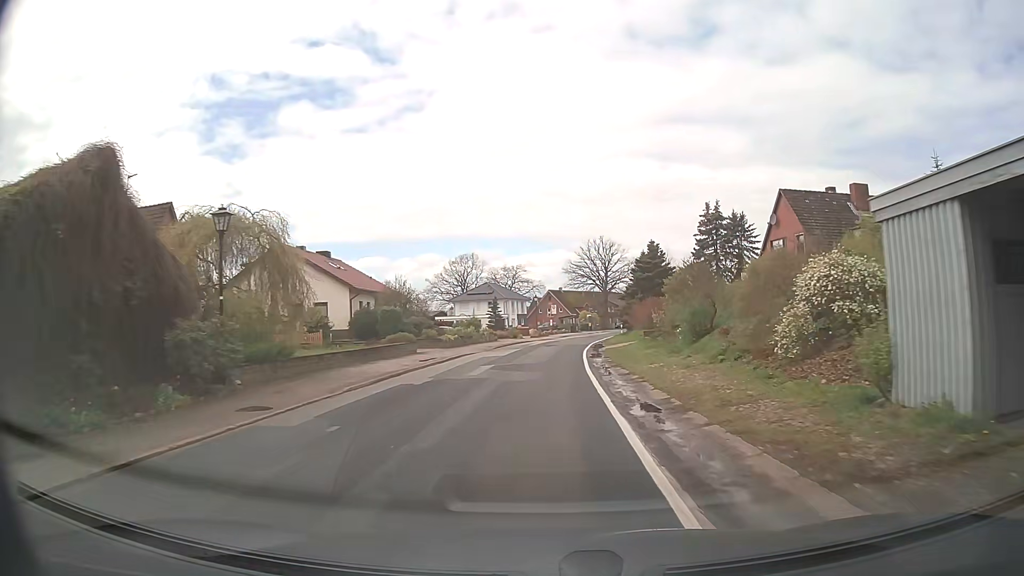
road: secondary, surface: asphalt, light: Day
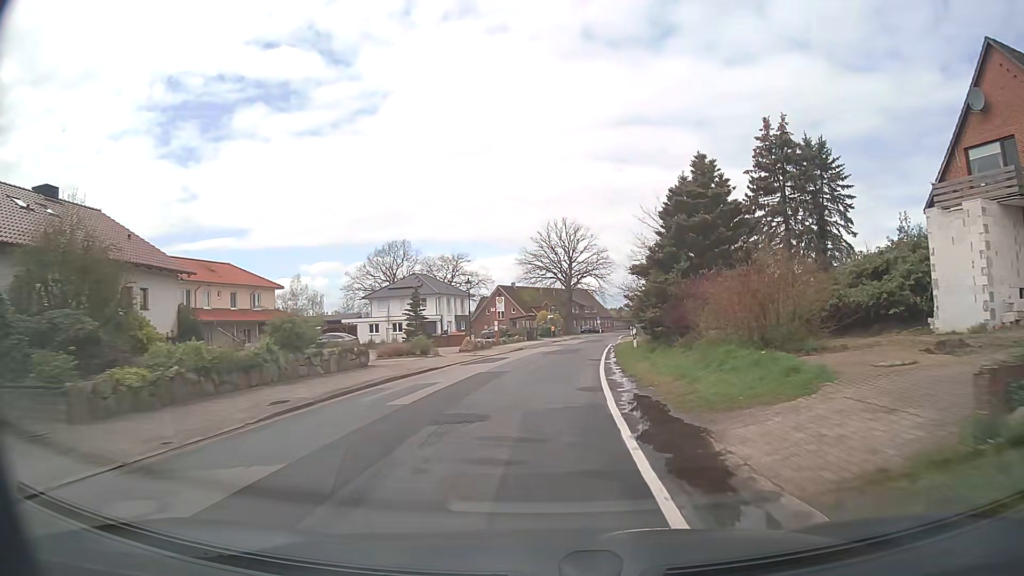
(+0.6, +30.4) m; +3°
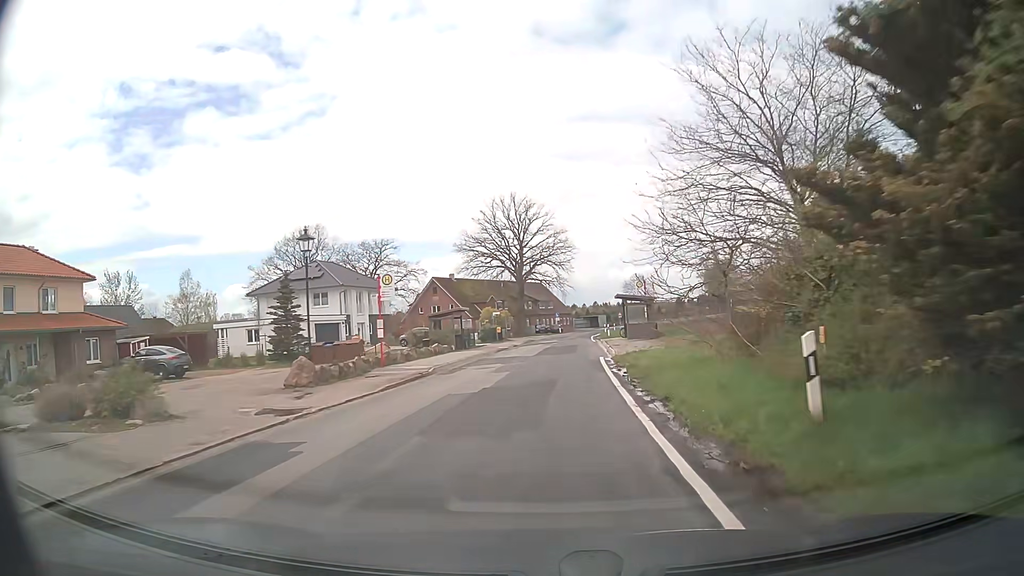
(+0.9, +22.8) m; +4°
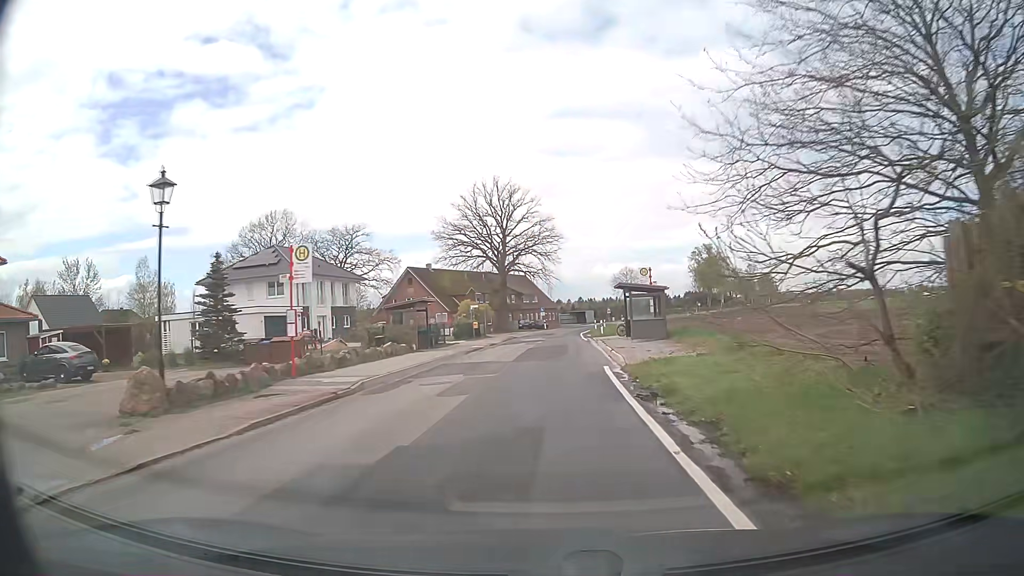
(+0.1, +7.6) m; +2°
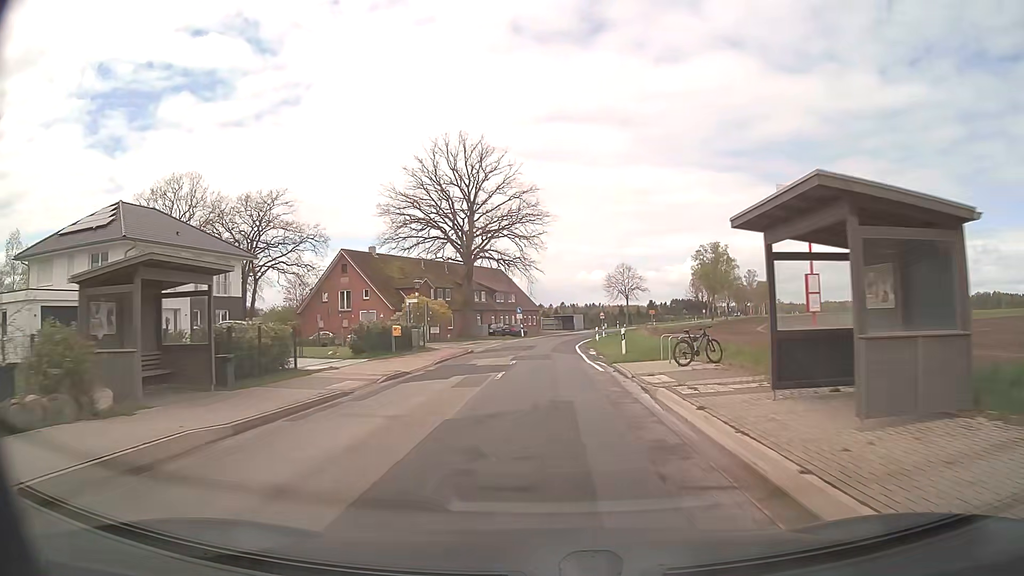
(+0.4, +22.9) m; +2°
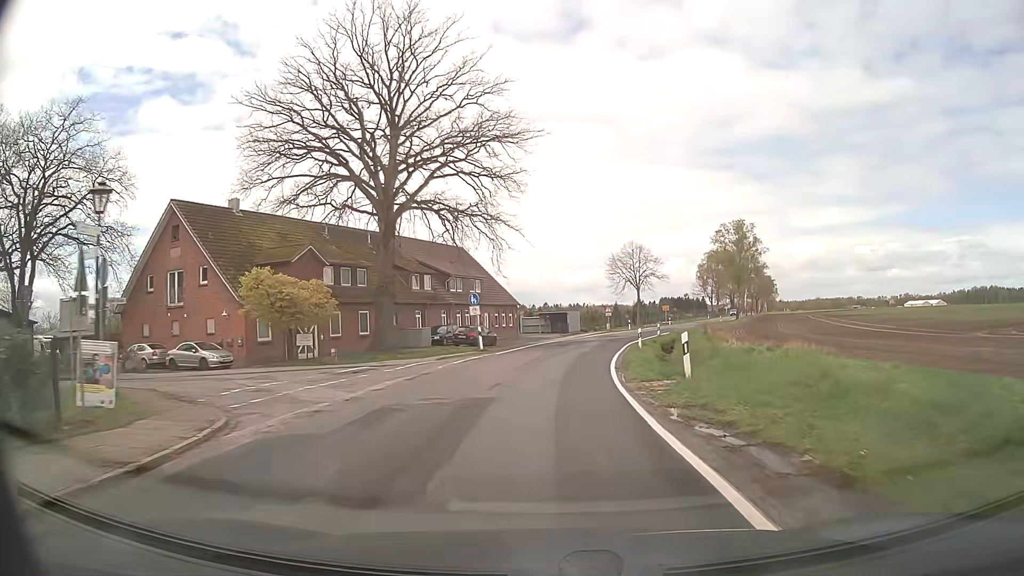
(+0.1, +30.7) m; +1°
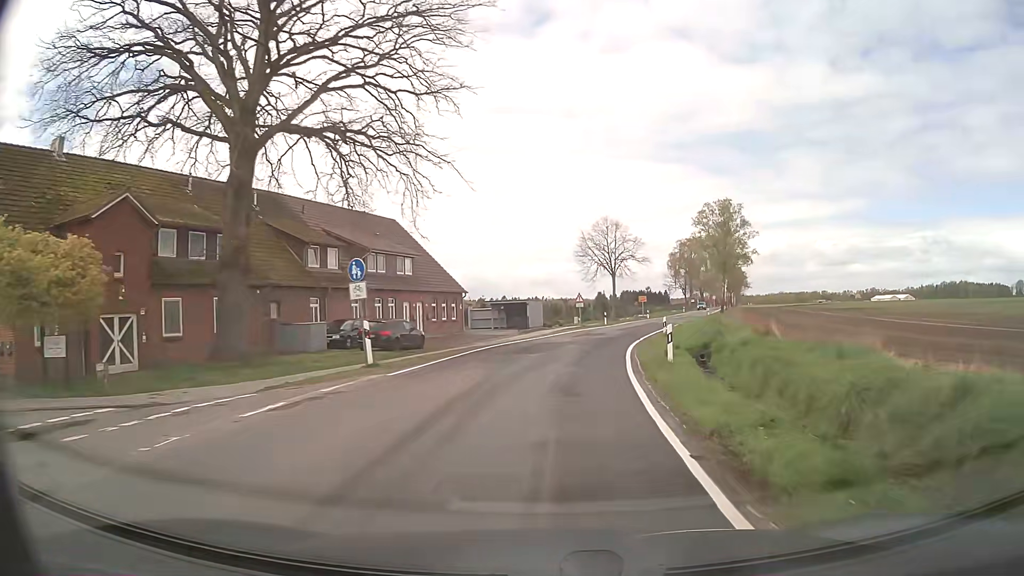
(+0.4, +15.3) m; +4°
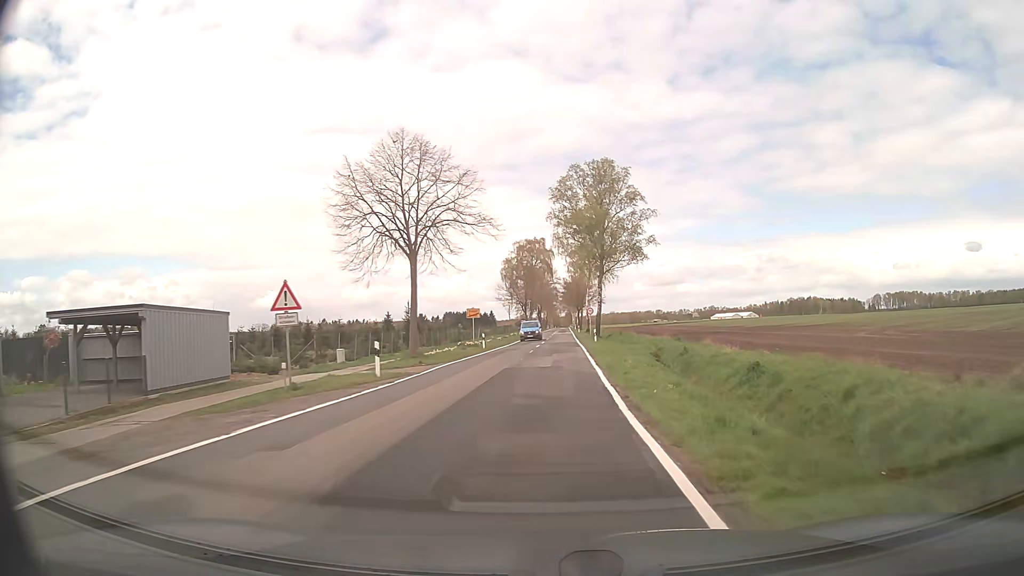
(+4.3, +37.7) m; +14°
(0, +10) (+1, +20) (+1, +30) (+1, +40) (+2, +50) (+2, +60) (+2, +70) (+3, +80) (+3, +90) (+3, +100) m
